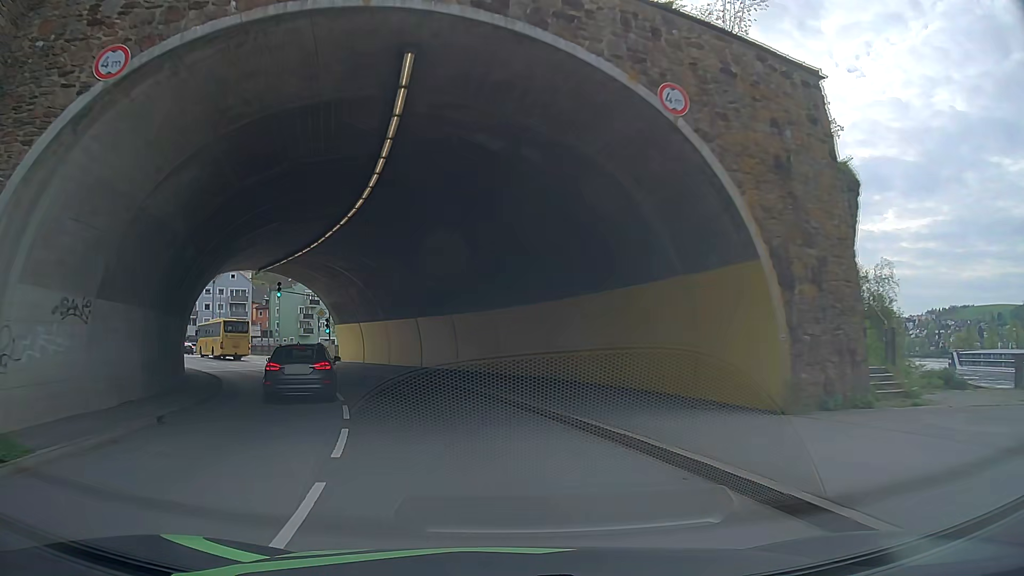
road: primary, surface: asphalt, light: Day
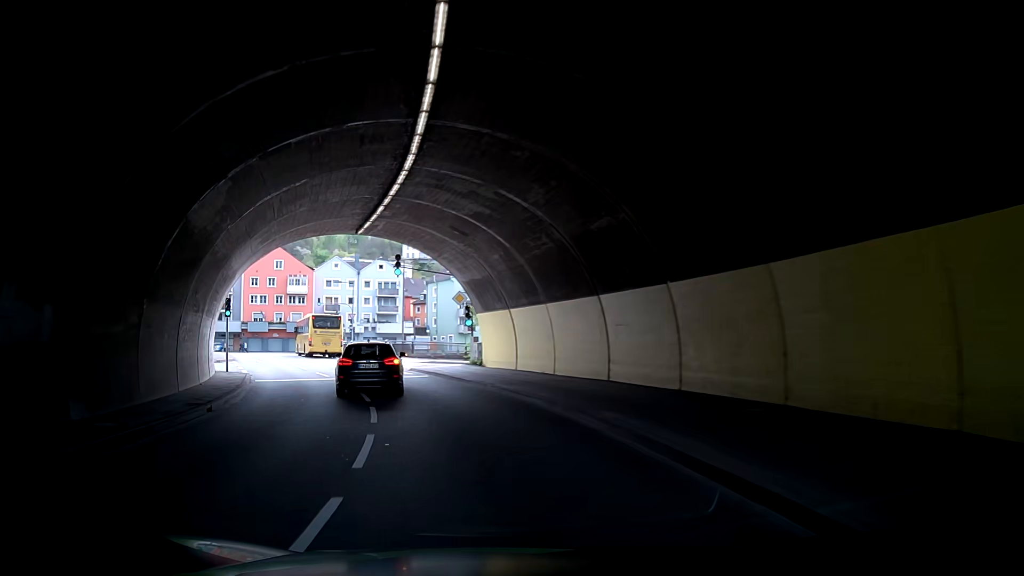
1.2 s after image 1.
(-1.9, +14.7) m; -15°
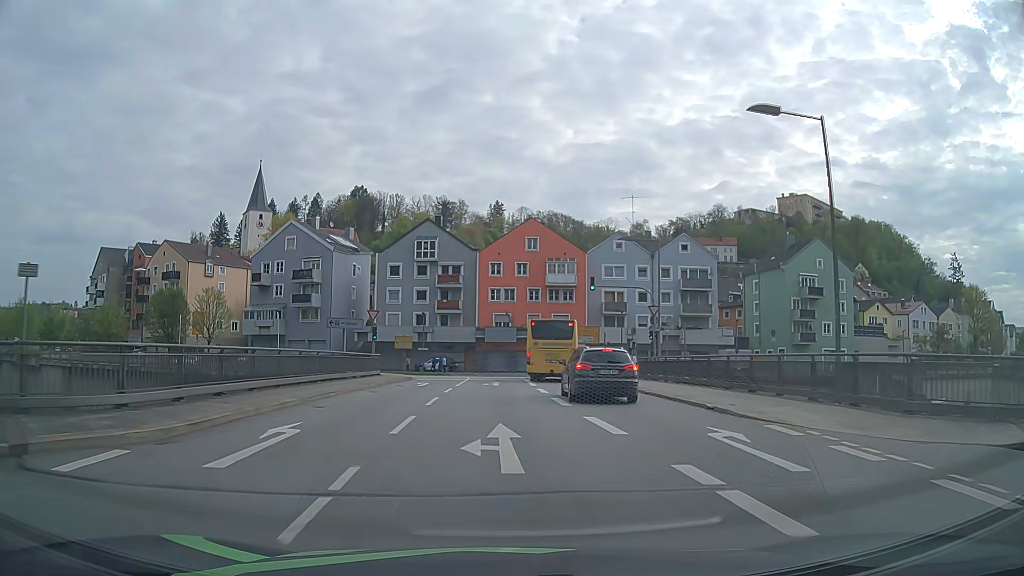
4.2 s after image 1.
(-5.1, +35.6) m; -23°
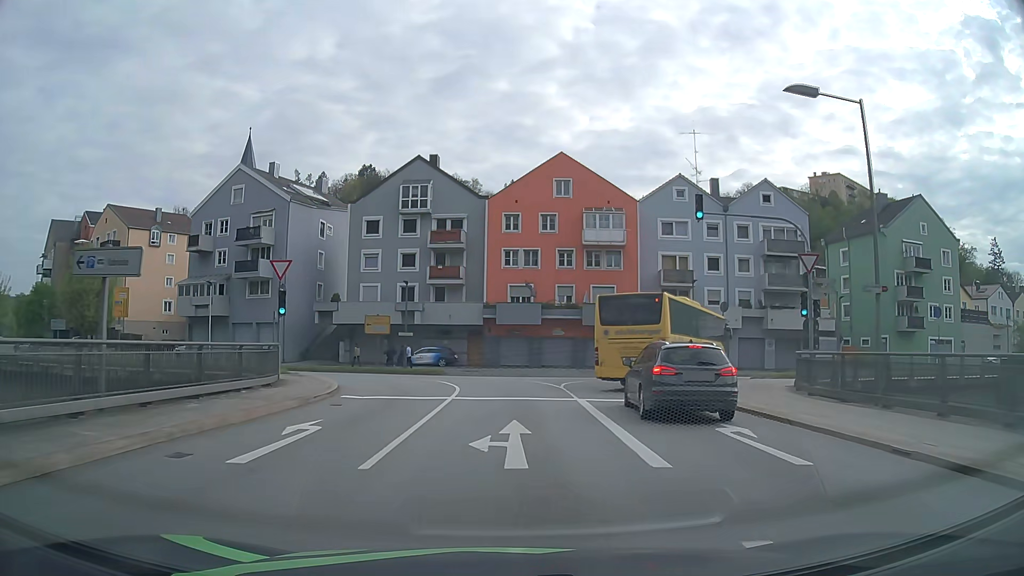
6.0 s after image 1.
(-0.6, +21.2) m; -2°
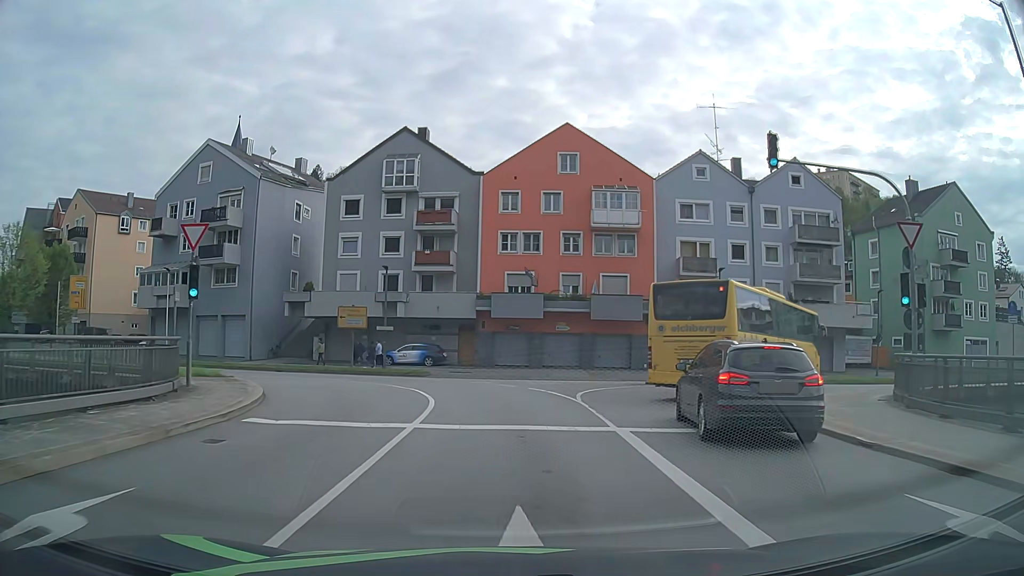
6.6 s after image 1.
(0.0, +6.7) m; 0°
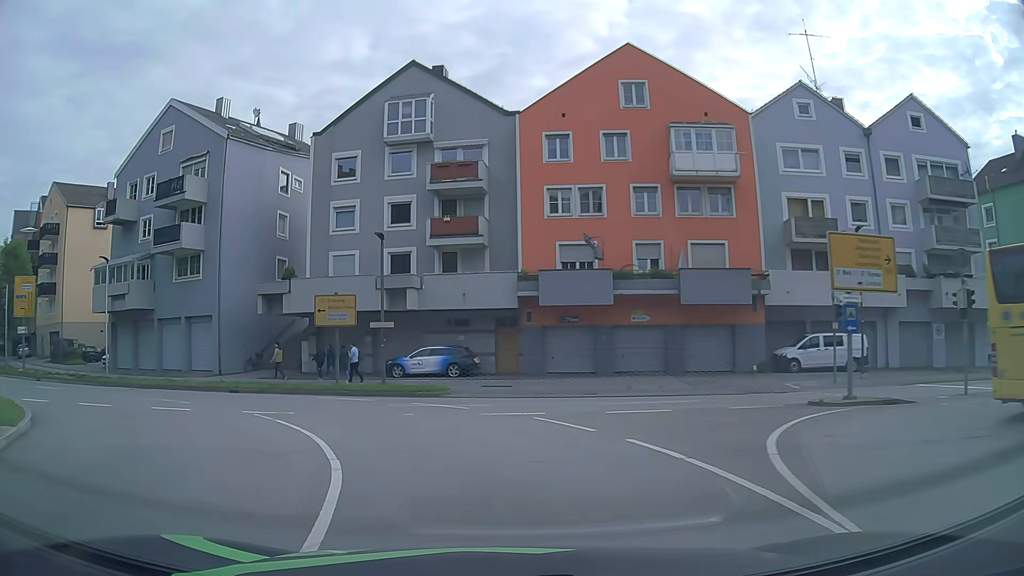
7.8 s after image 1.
(-0.1, +12.8) m; -4°
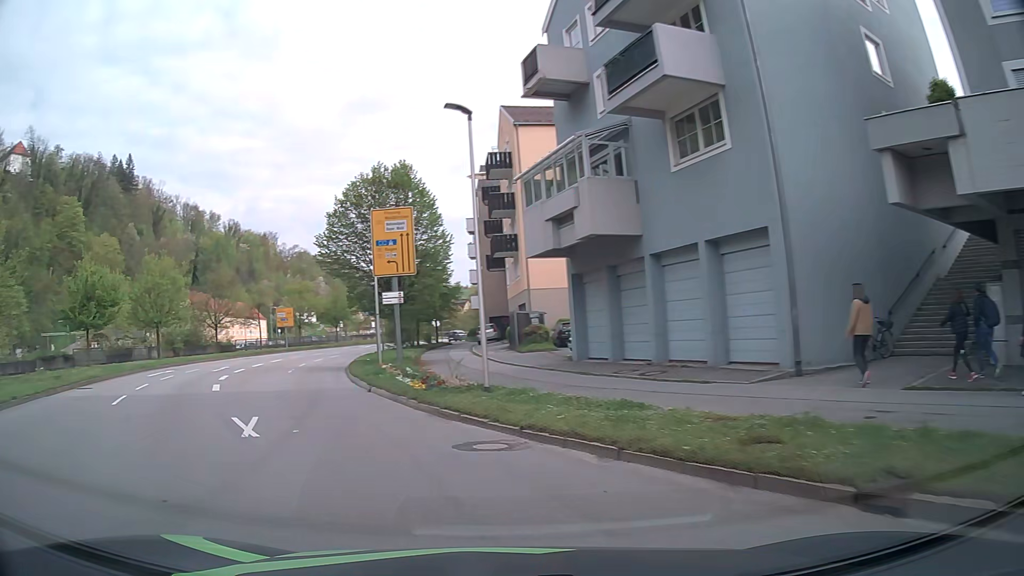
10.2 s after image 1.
(-8.4, +21.0) m; -49°
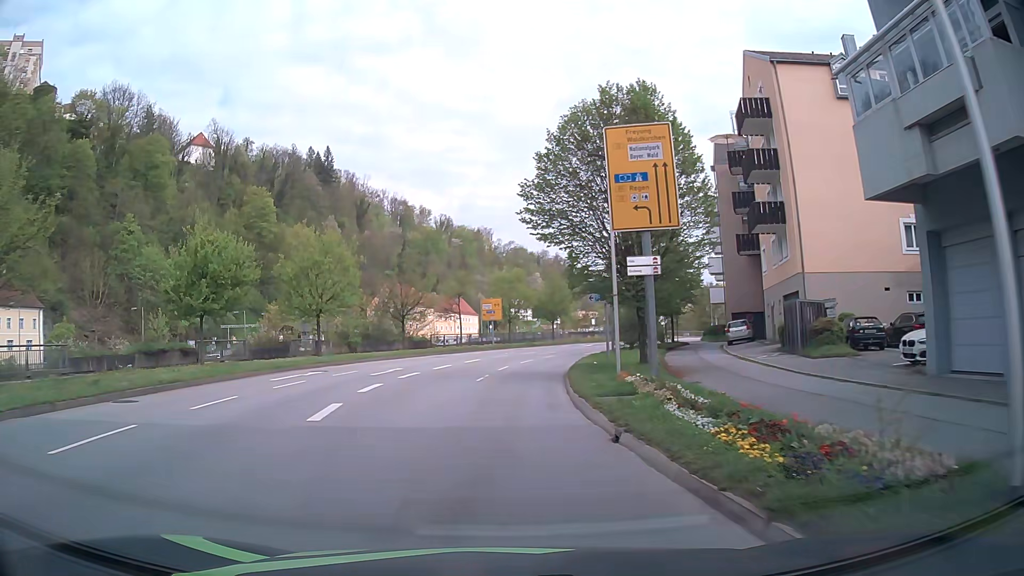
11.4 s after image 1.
(-2.0, +10.2) m; -18°
